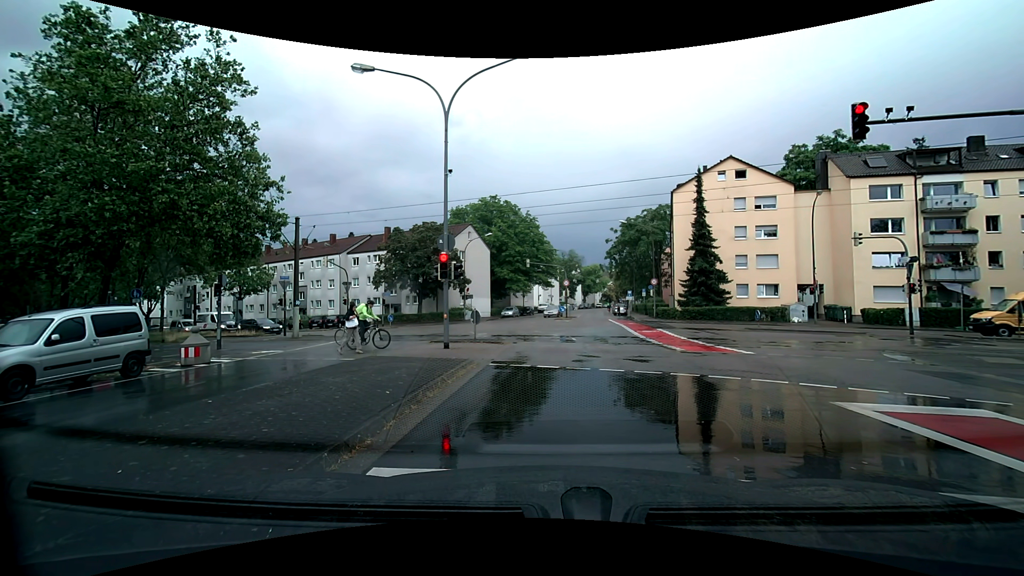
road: tertiary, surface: asphalt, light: Day
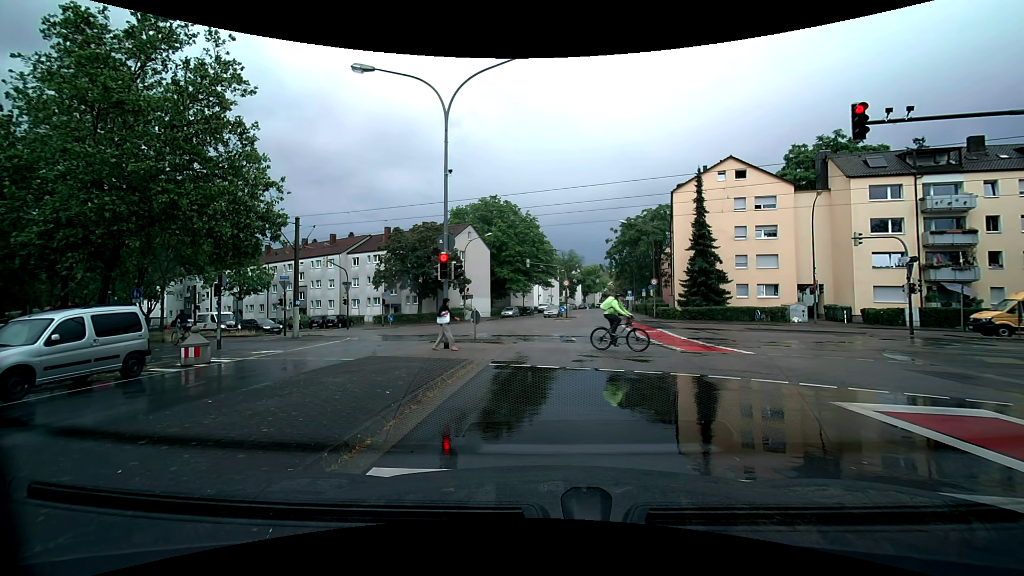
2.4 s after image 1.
(0.0, 0.0) m; 0°
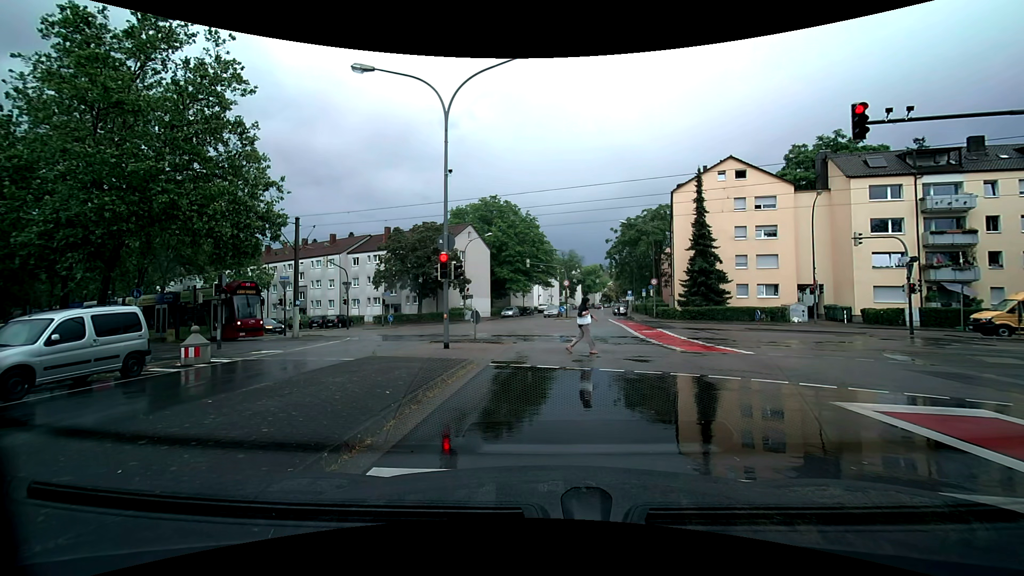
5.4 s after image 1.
(0.0, 0.0) m; 0°
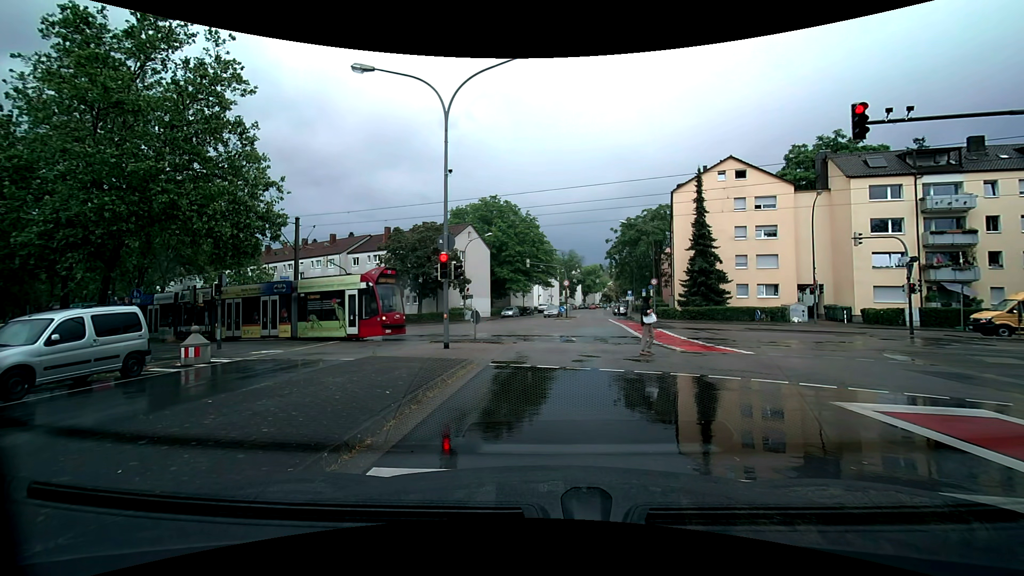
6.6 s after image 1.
(0.0, 0.0) m; 0°
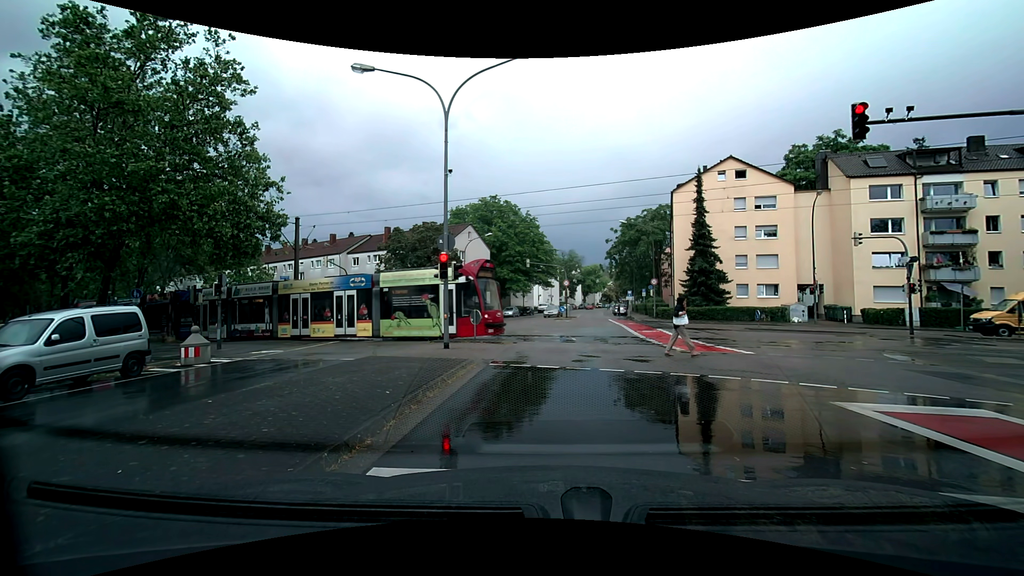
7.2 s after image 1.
(0.0, 0.0) m; 0°
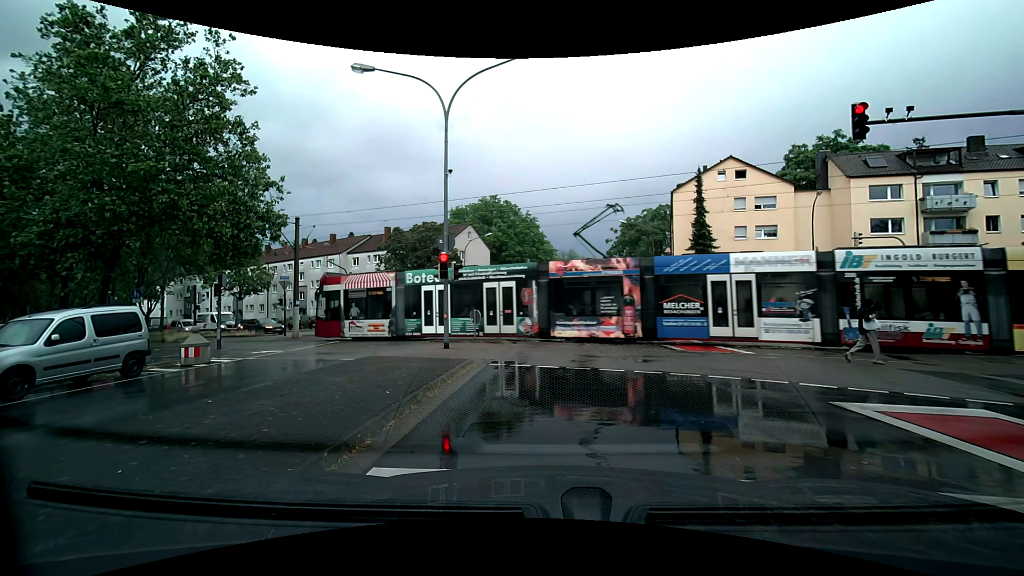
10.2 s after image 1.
(0.0, 0.0) m; 0°
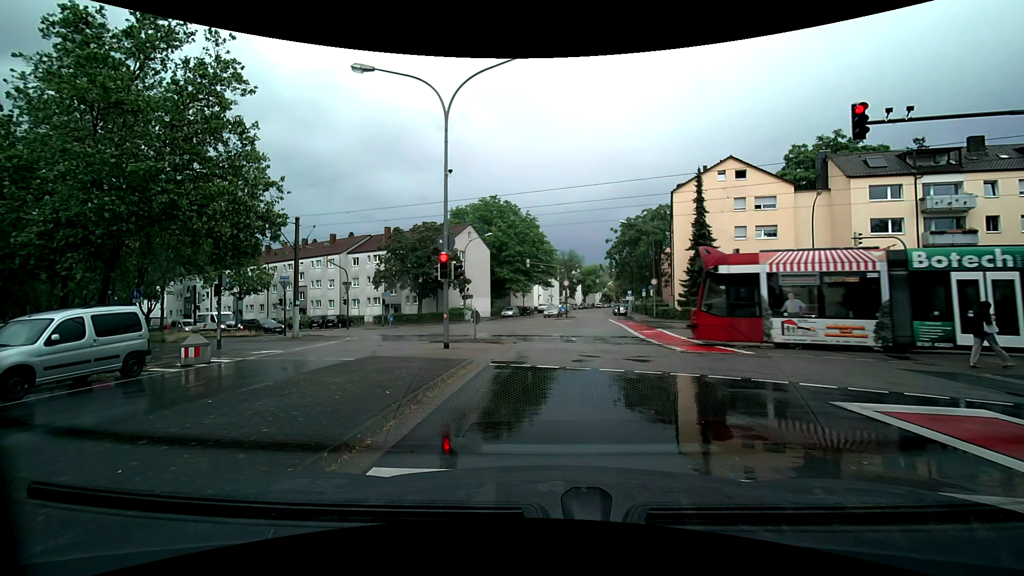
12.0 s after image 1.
(0.0, 0.0) m; 0°
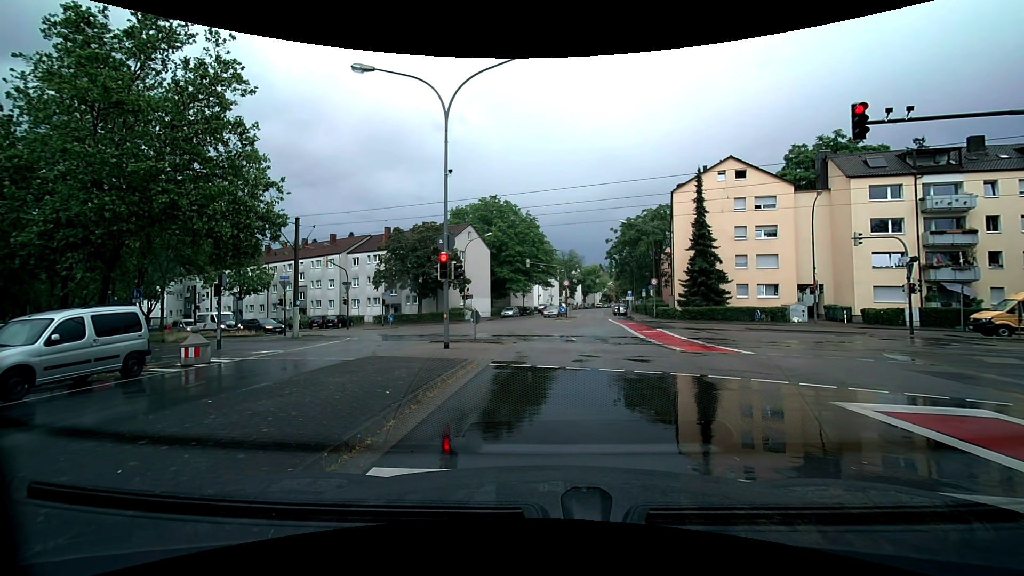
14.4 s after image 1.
(0.0, 0.0) m; 0°
